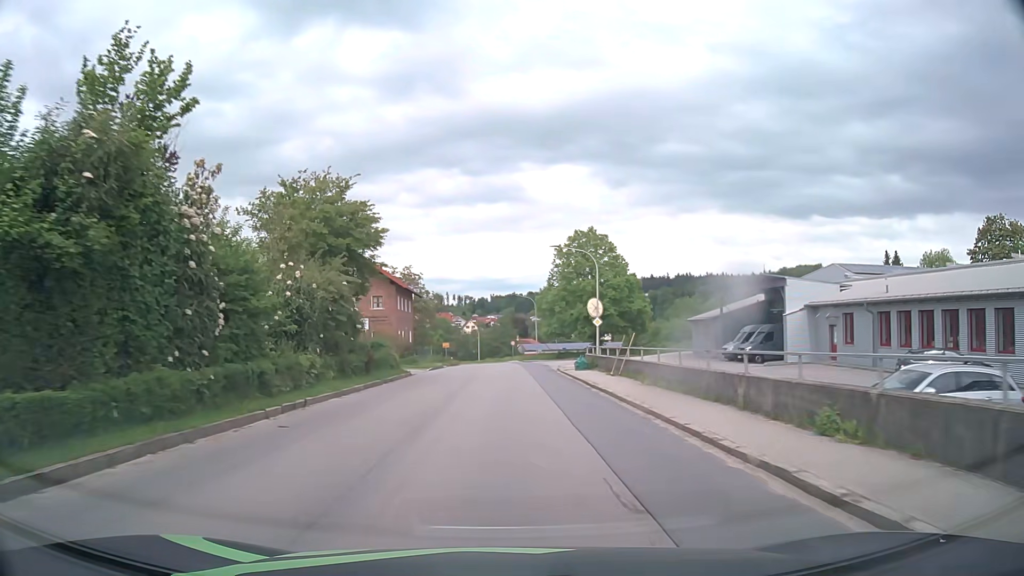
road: tertiary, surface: asphalt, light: Day
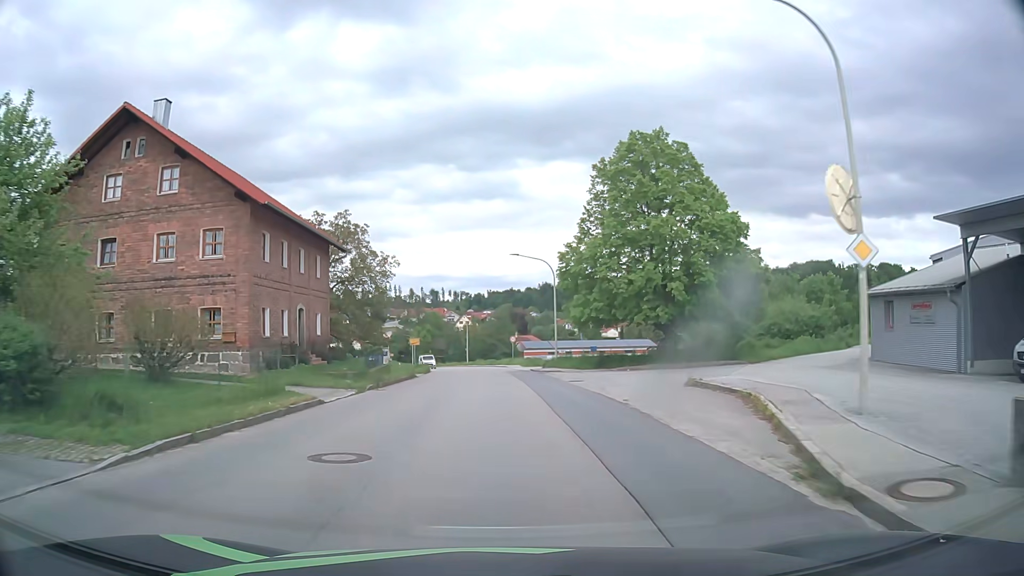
(-0.1, +31.7) m; 0°
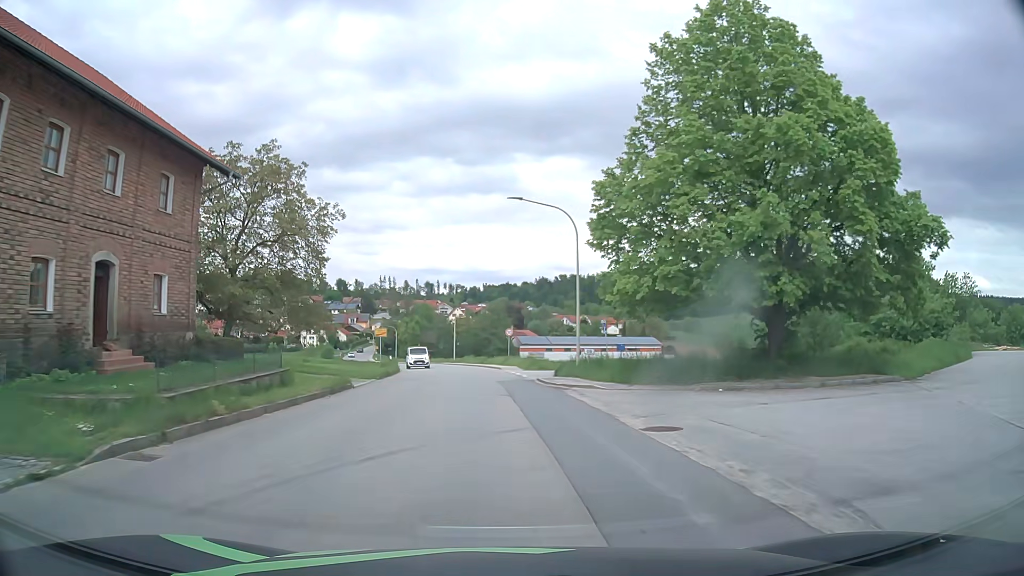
(+0.1, +15.9) m; +1°
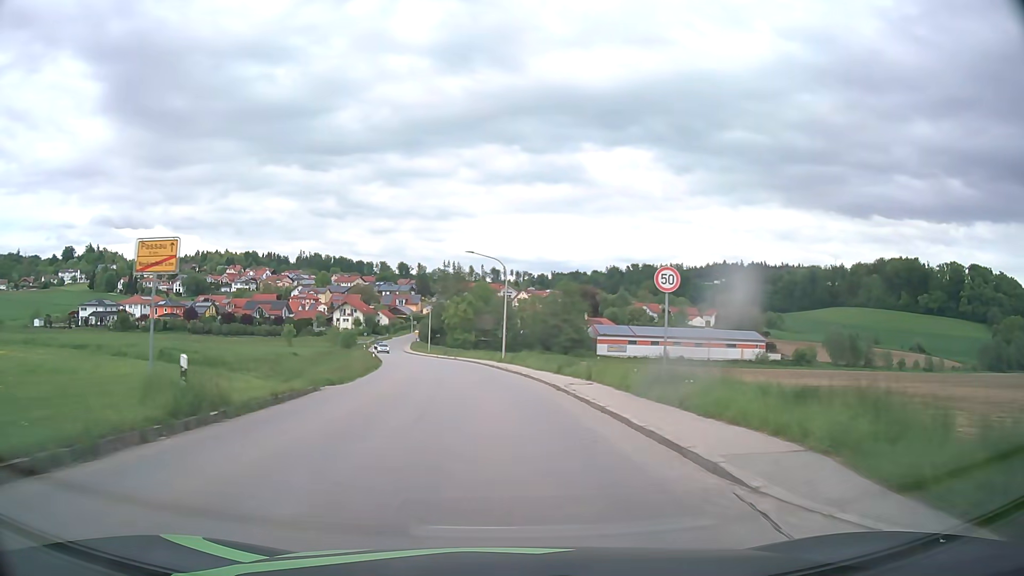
(-1.6, +39.9) m; -5°
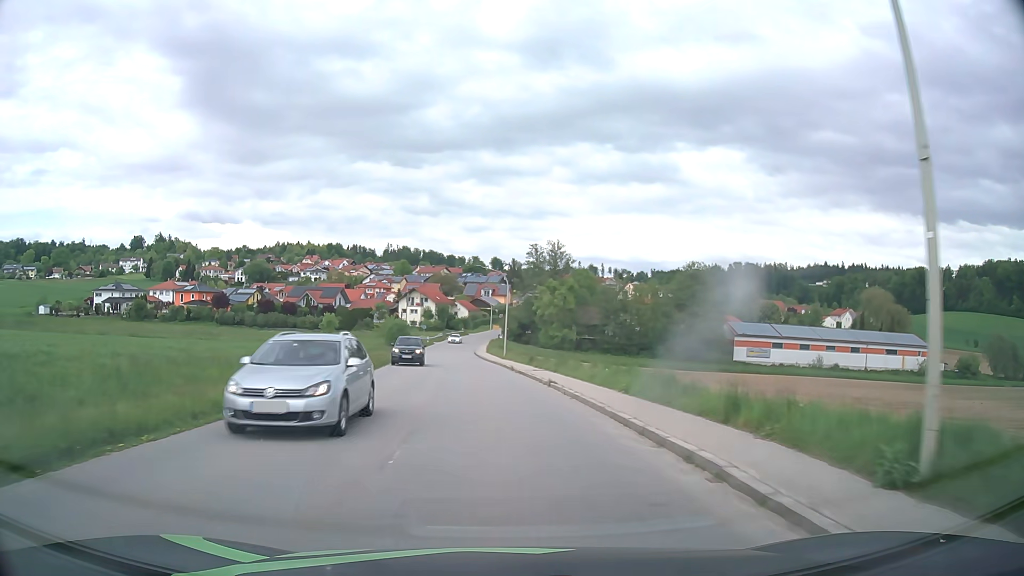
(-2.8, +40.0) m; -8°
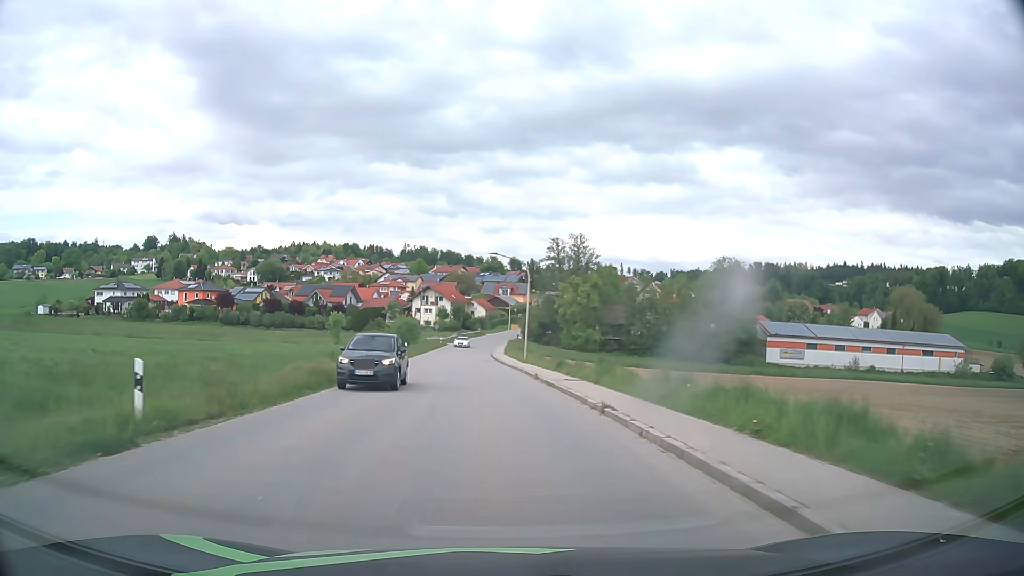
(-0.1, +7.9) m; -1°
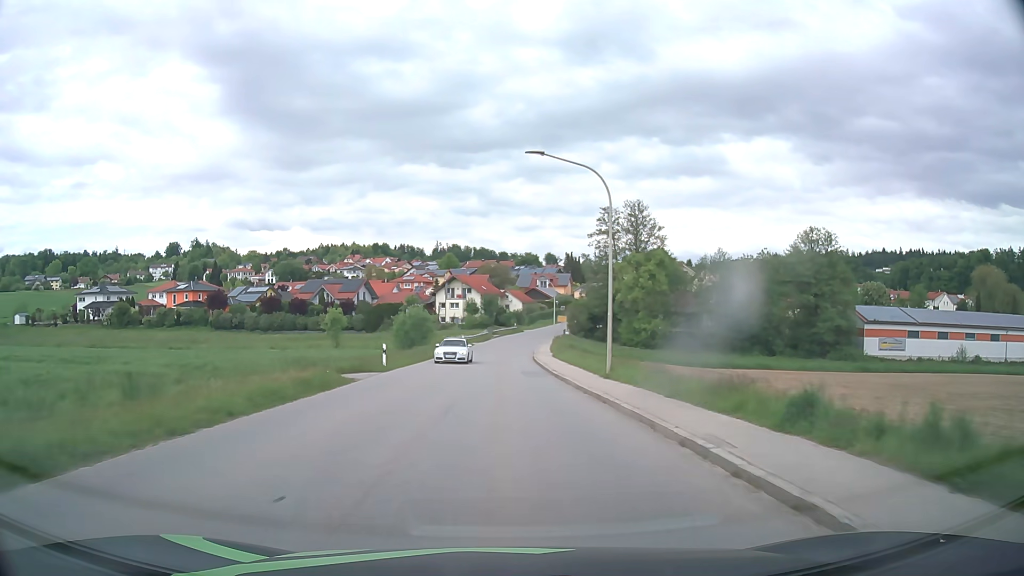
(-0.8, +23.8) m; -3°
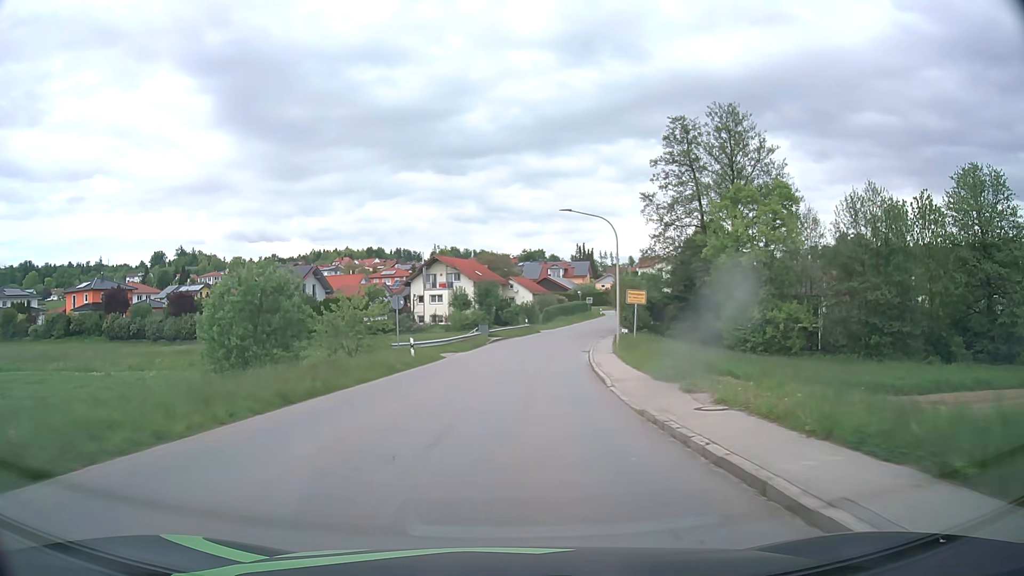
(-0.4, +39.5) m; 0°
(0, +10) (0, +20) (+1, +30) (+2, +40) (+4, +50) (+6, +60) (+9, +69) (+11, +79) (+15, +88) (+18, +98) m
